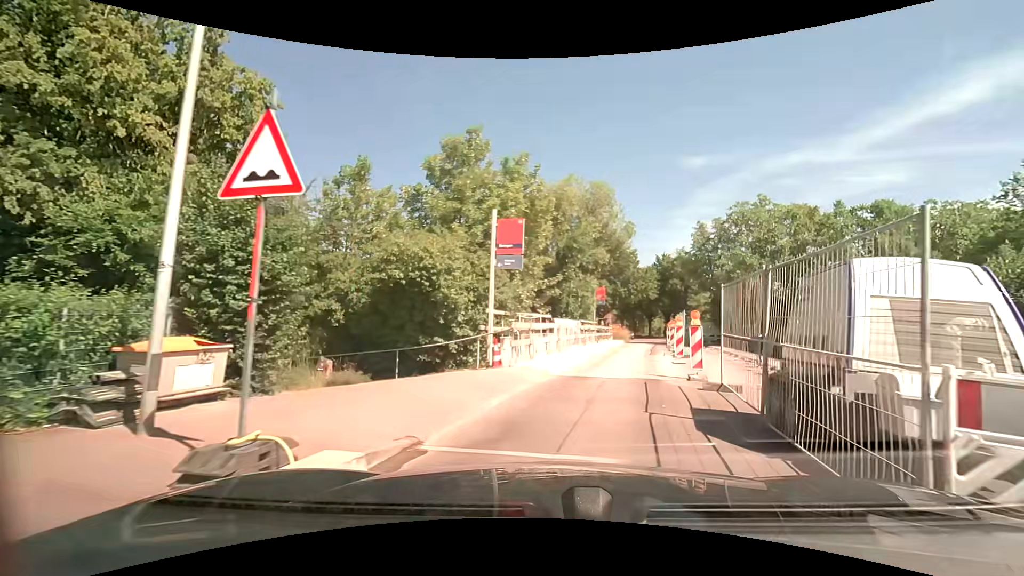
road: unclassified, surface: asphalt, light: Day
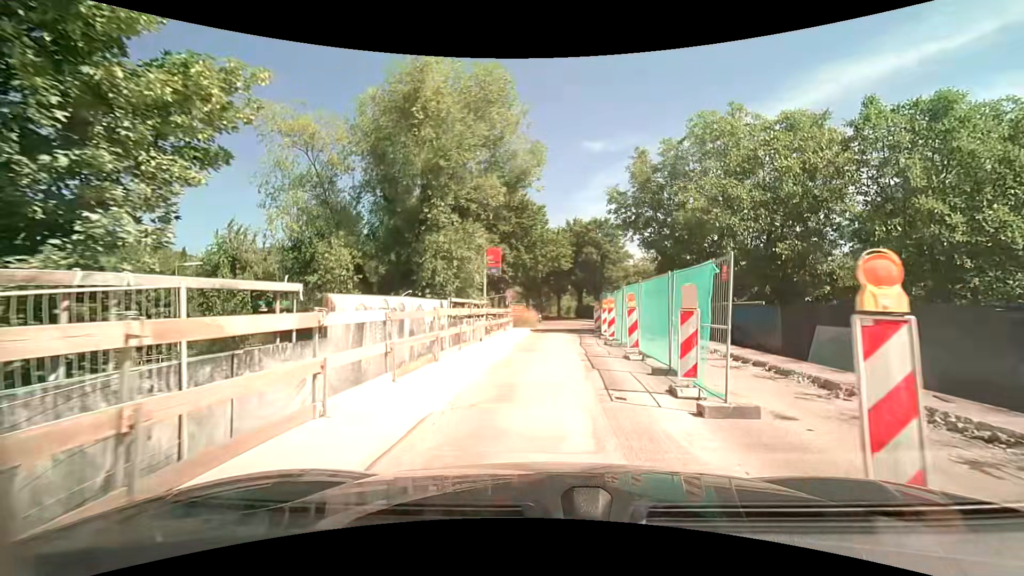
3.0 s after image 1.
(+2.5, +15.7) m; +12°
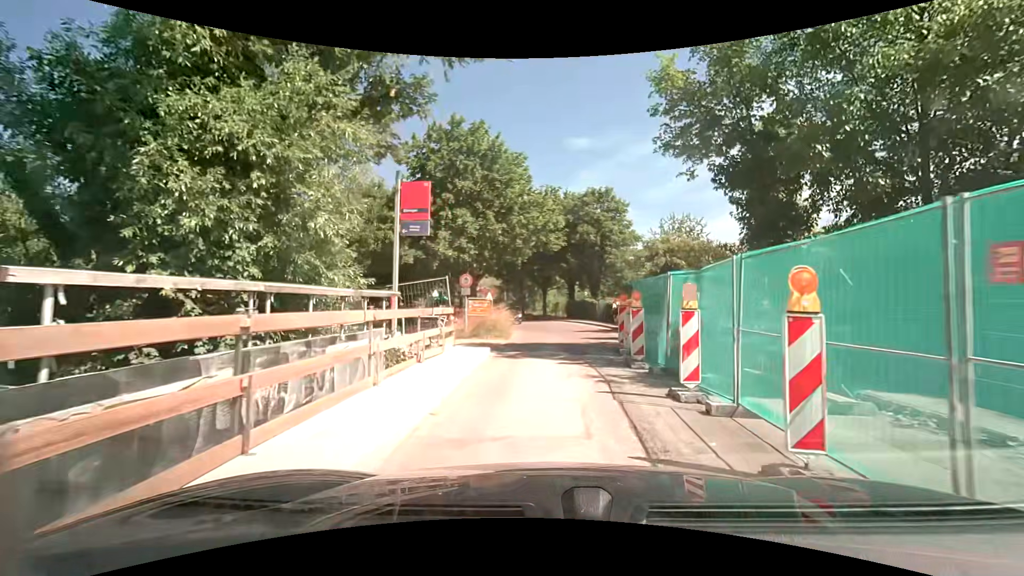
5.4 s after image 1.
(+0.2, +14.0) m; +2°
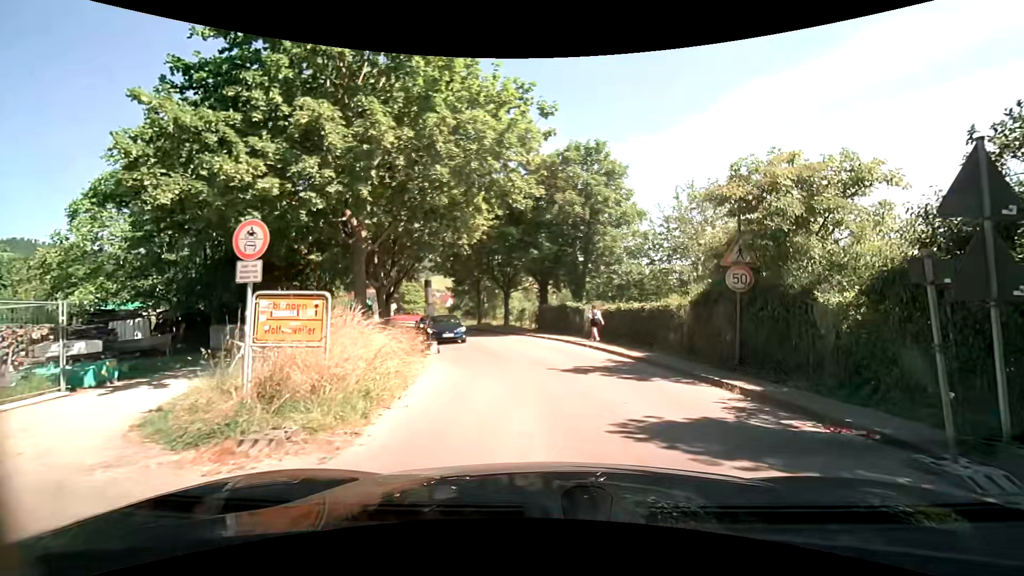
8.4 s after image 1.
(+0.3, +14.7) m; +5°
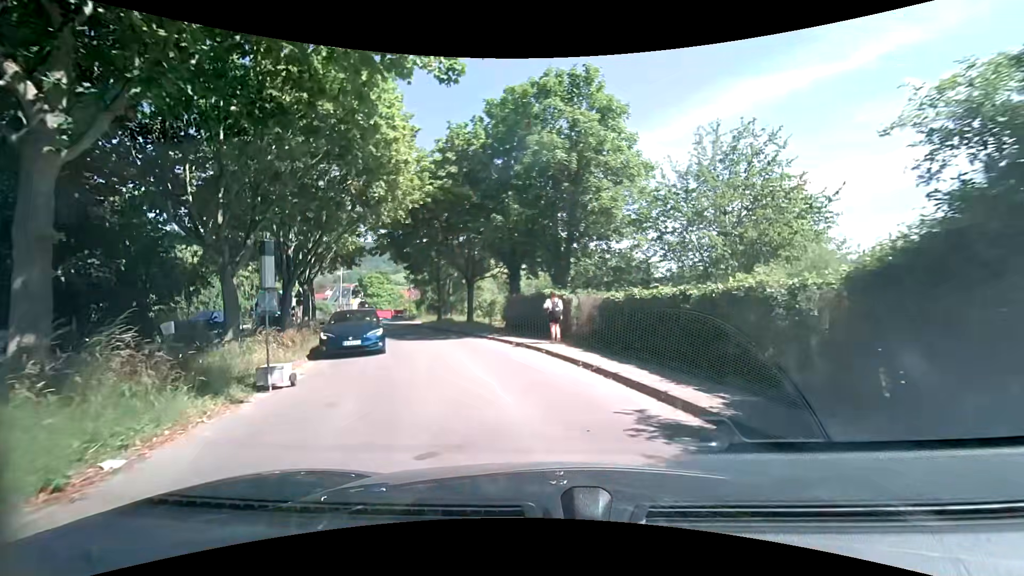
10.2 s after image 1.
(+0.3, +9.2) m; +2°
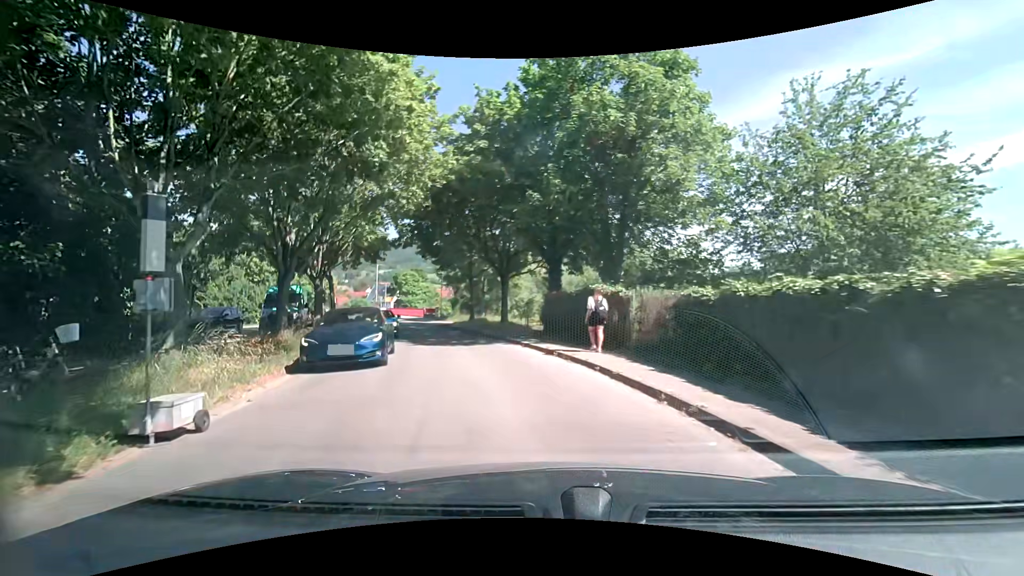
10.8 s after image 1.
(-0.2, +4.0) m; -6°
